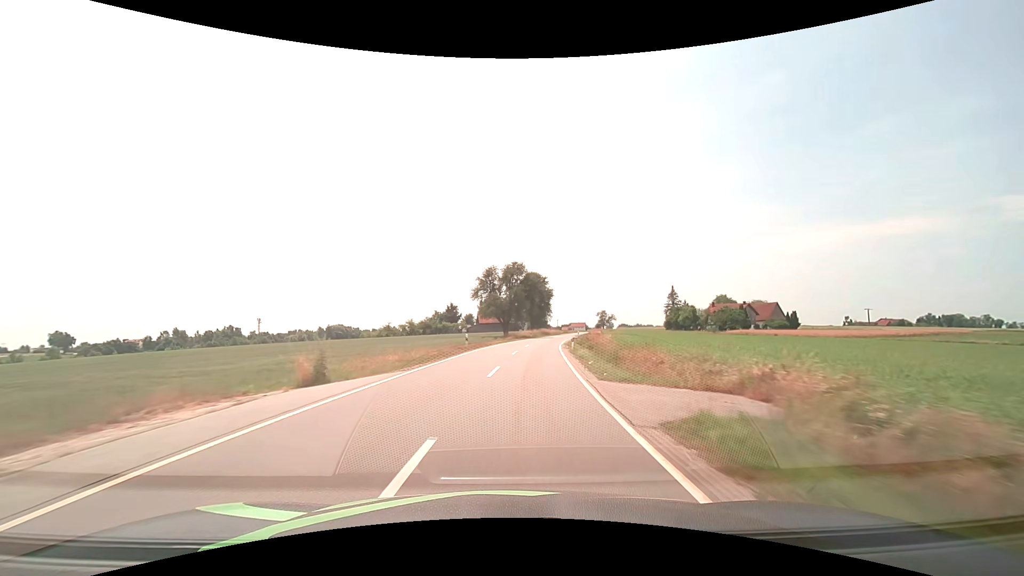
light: Day
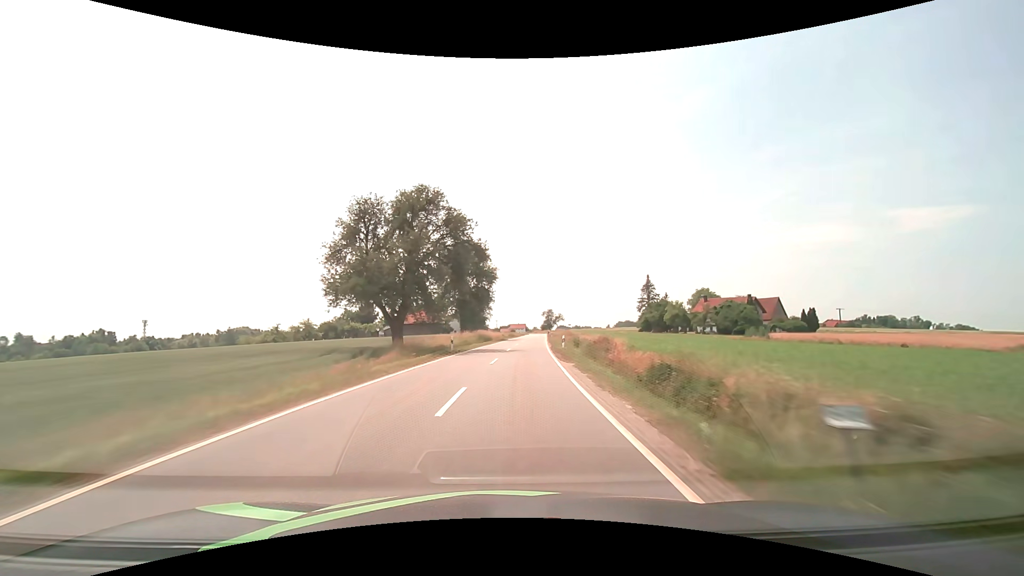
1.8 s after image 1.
(+3.0, +43.0) m; +7°
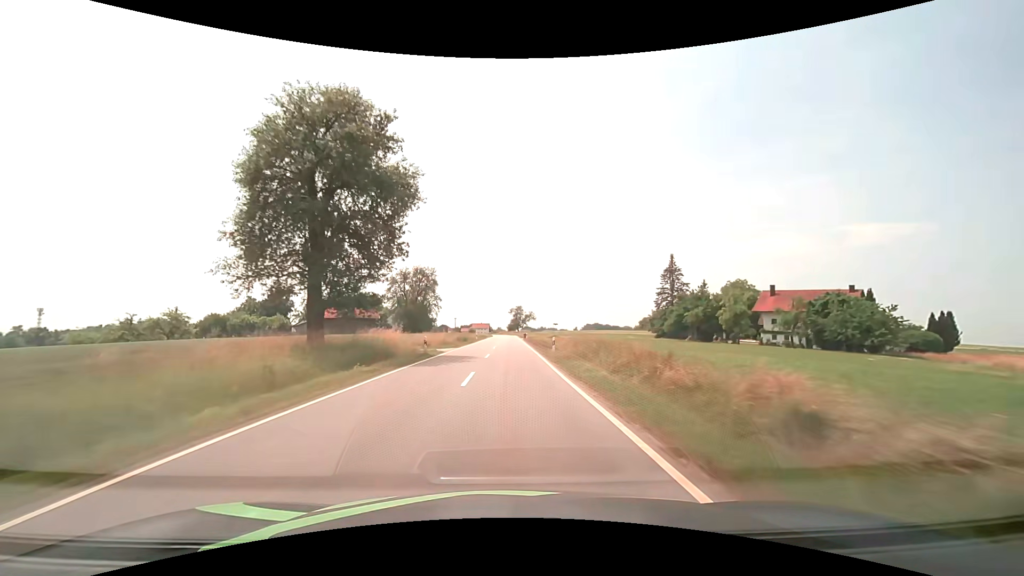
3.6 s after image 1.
(+1.9, +44.5) m; +4°
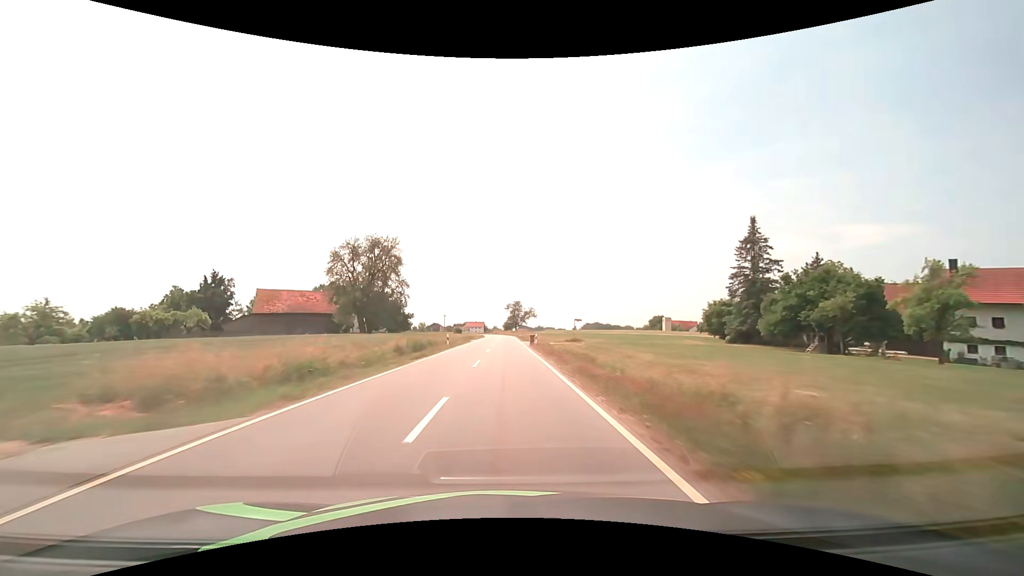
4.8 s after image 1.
(+0.3, +30.5) m; +1°
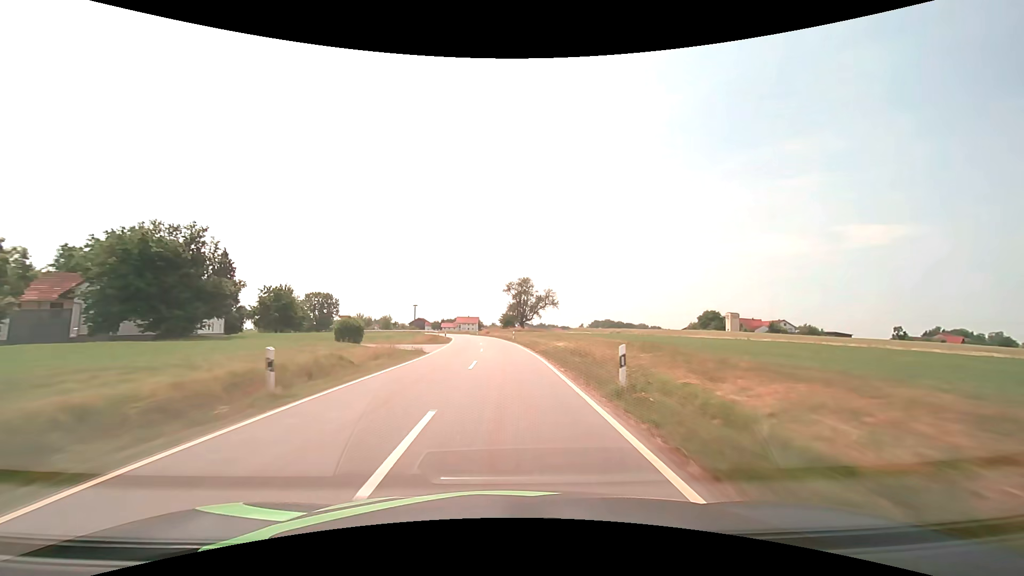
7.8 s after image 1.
(-0.1, +74.7) m; 0°
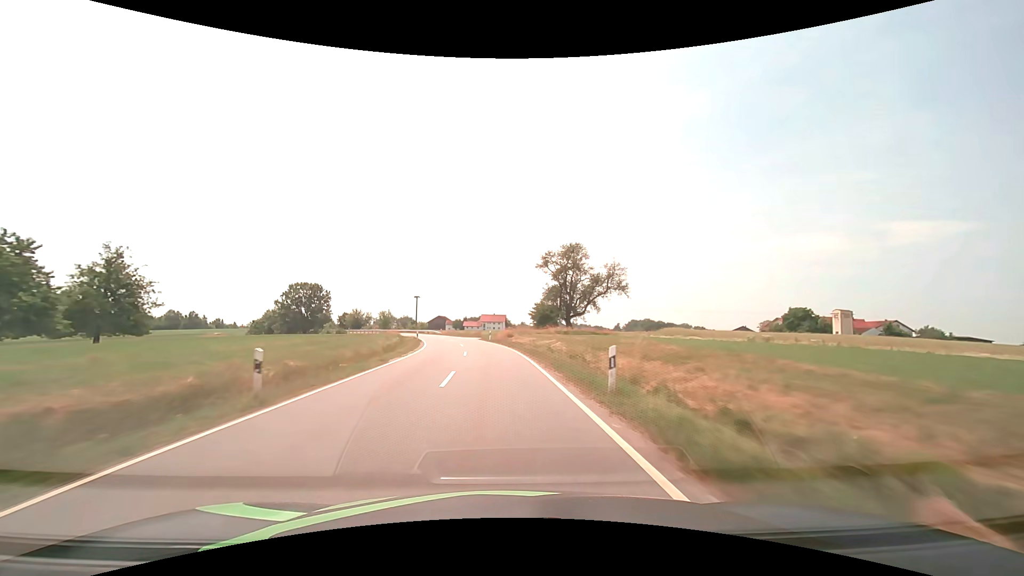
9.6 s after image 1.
(-0.8, +41.4) m; -3°
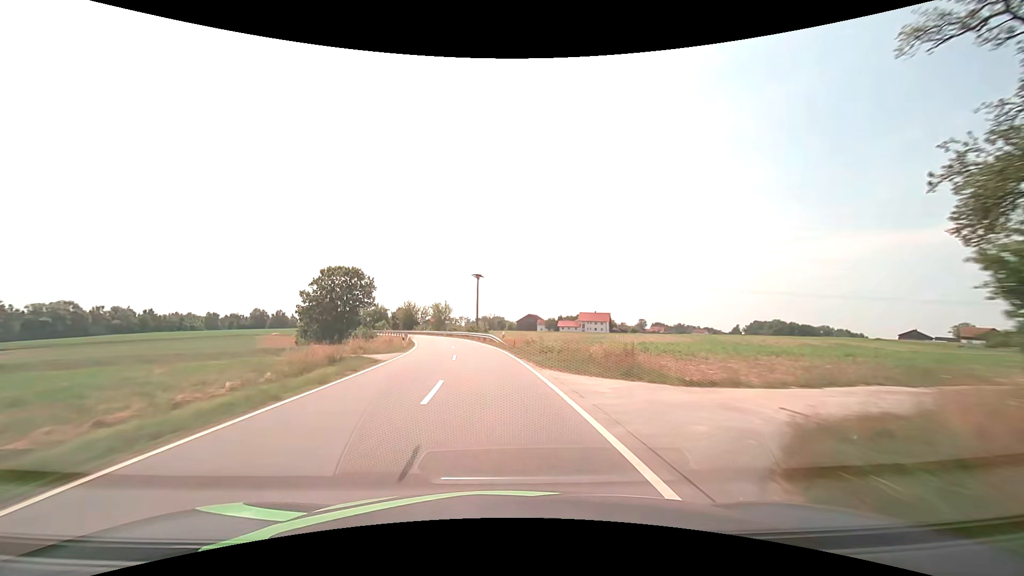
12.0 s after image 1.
(-4.2, +51.0) m; -11°
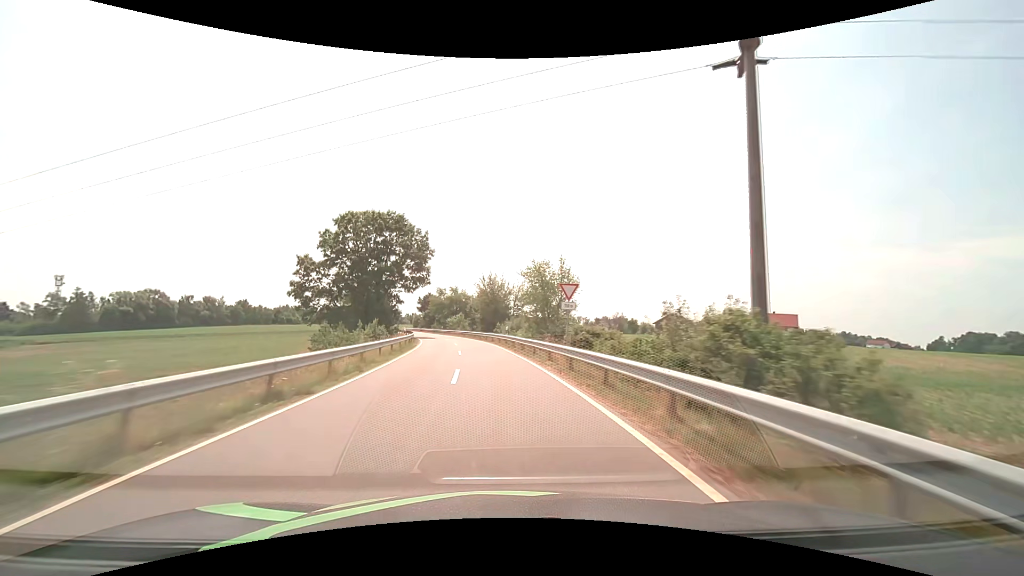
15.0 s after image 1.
(-7.0, +57.4) m; -13°
(0, +10) (-1, +20) (-2, +30) (-3, +40) (-5, +50) (-7, +60) (-9, +69) (-12, +79) (-15, +88) (-18, +98) m
